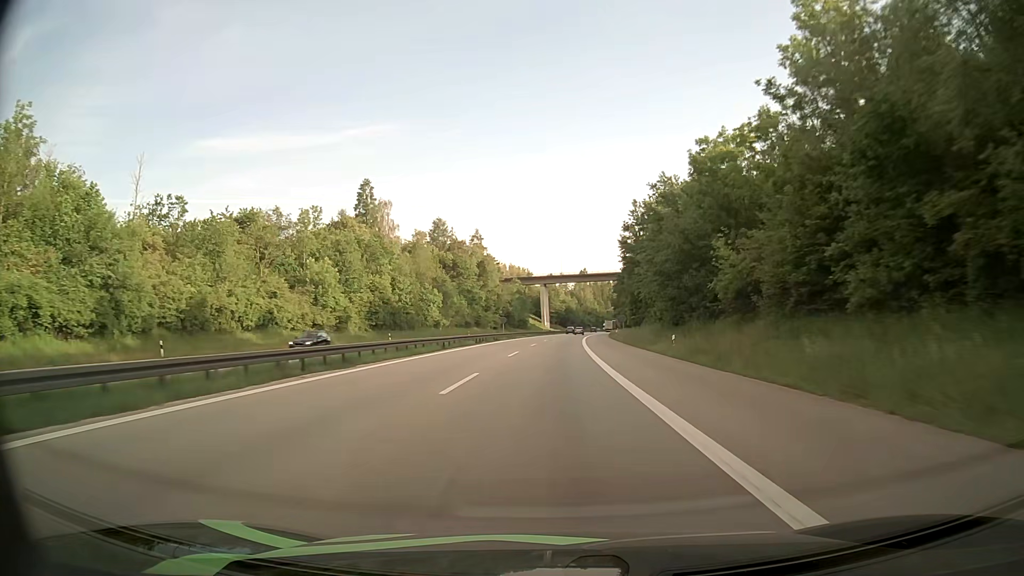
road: motorway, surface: asphalt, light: Day
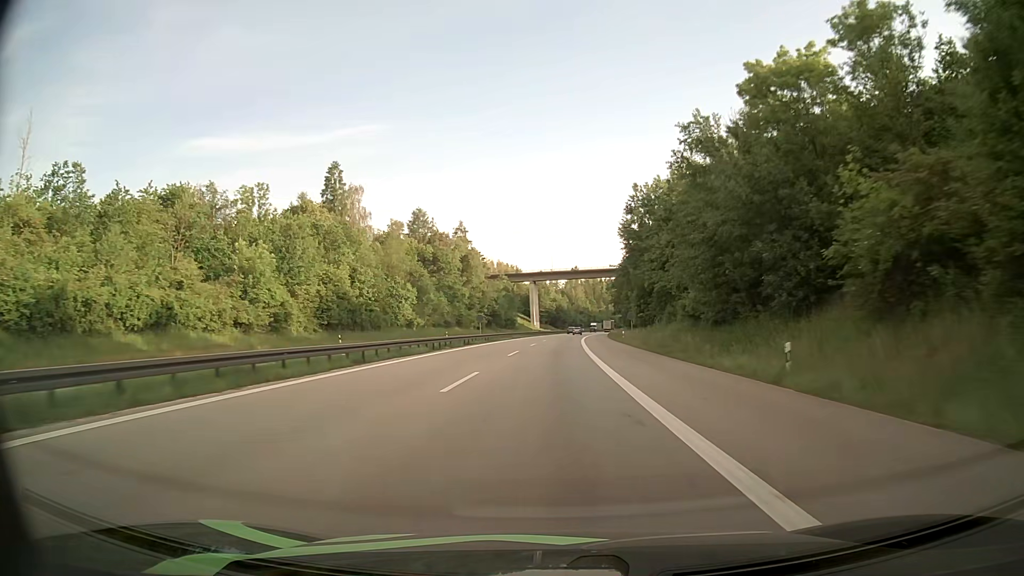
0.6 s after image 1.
(+0.1, +17.4) m; +1°
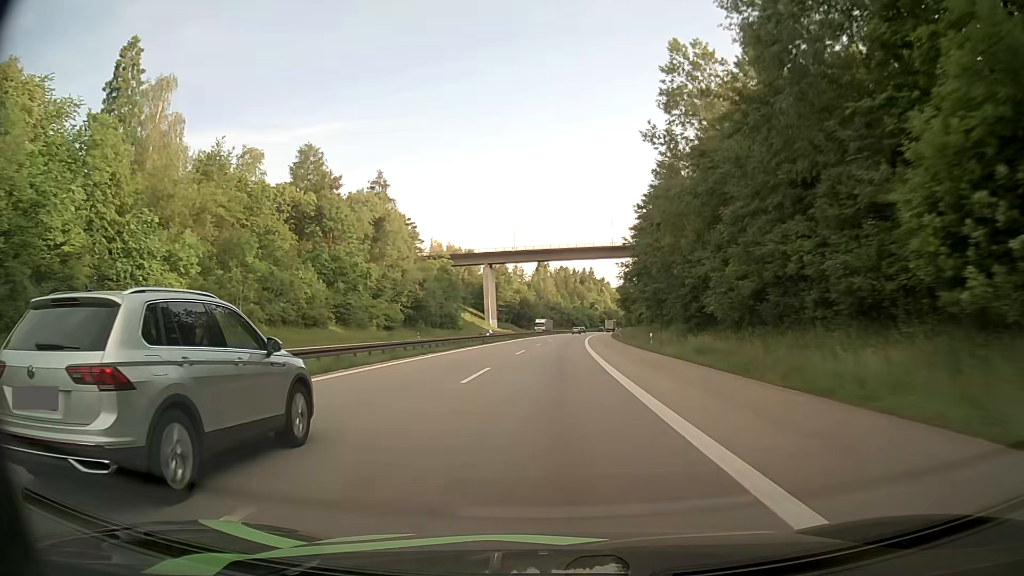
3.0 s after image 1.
(+1.8, +69.6) m; +3°
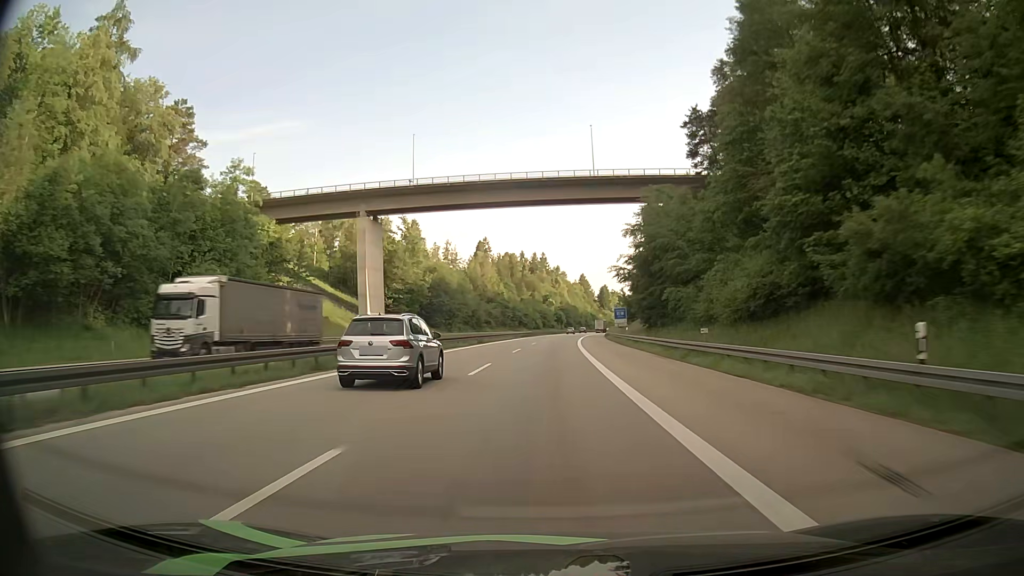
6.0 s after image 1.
(+3.3, +87.3) m; +5°
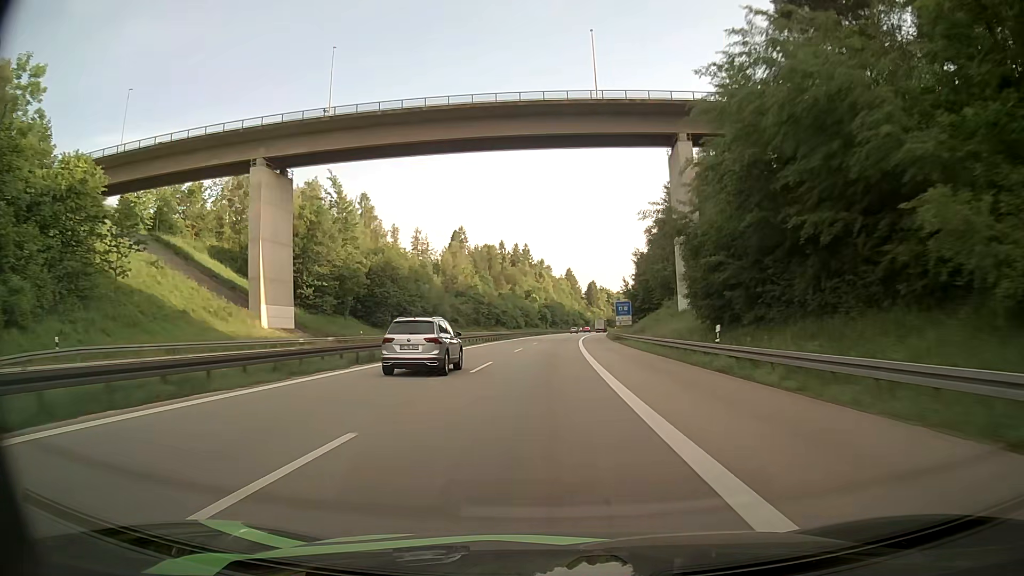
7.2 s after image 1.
(+0.4, +35.1) m; +1°
